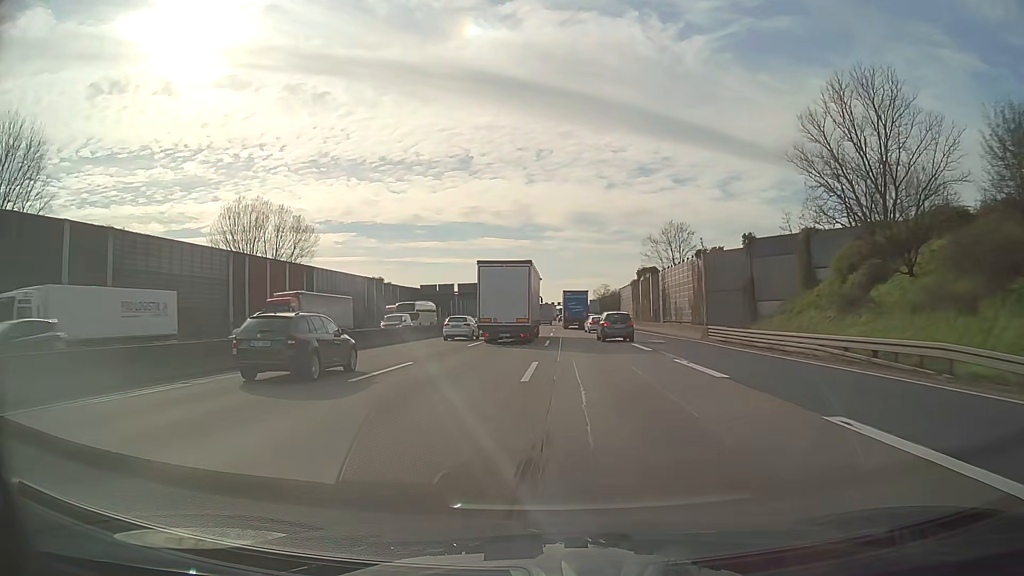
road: motorway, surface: asphalt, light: Day
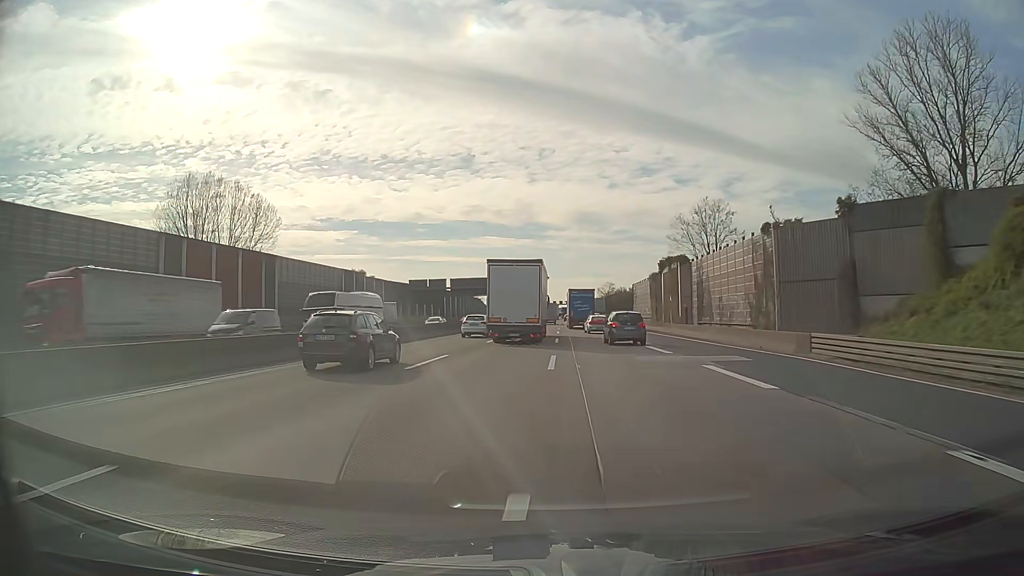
(0.0, +15.0) m; 0°
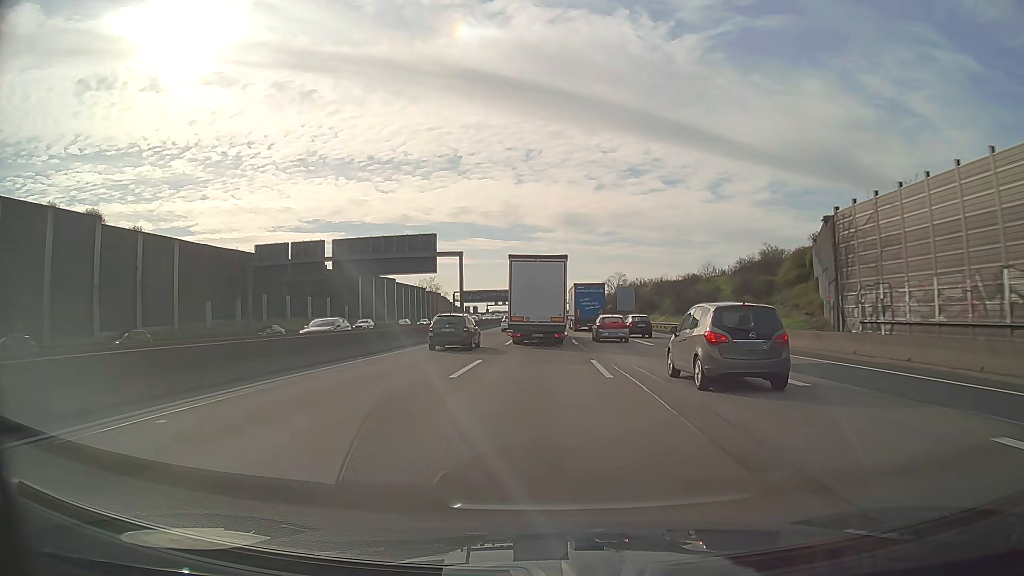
(+0.5, +74.4) m; +1°
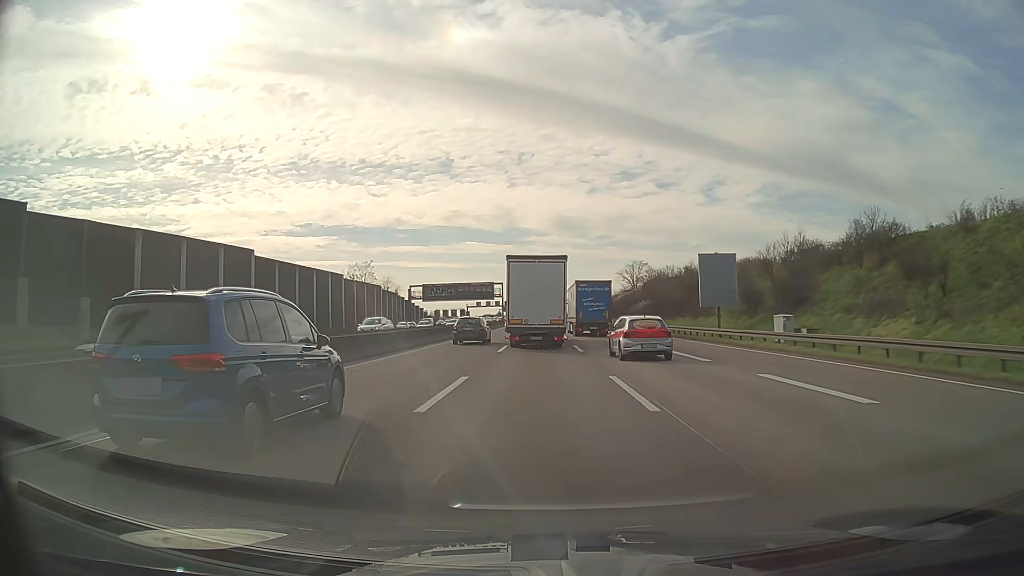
(+0.3, +59.2) m; 0°
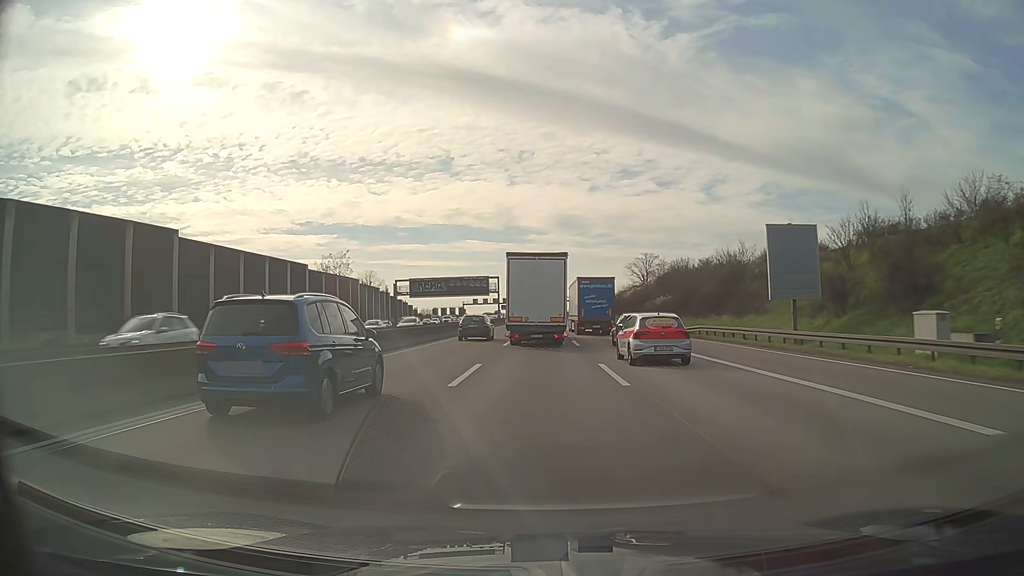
(0.0, +14.8) m; 0°
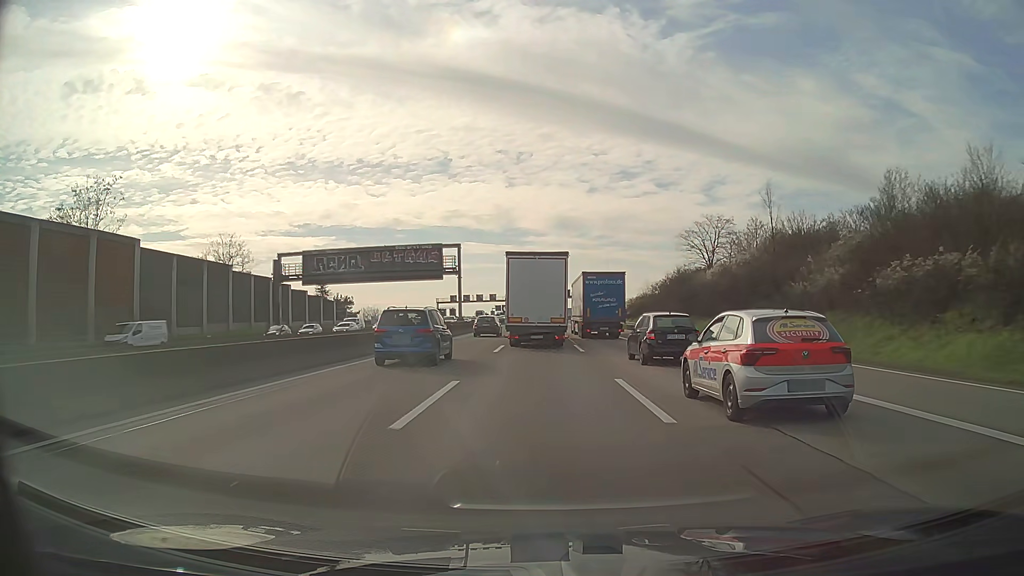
(-0.2, +58.9) m; 0°
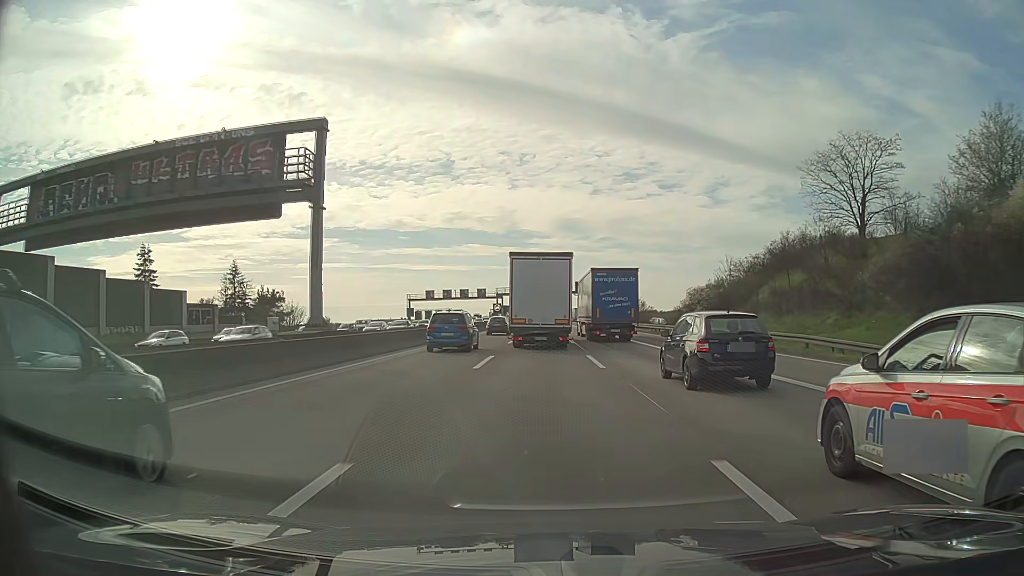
(-0.1, +44.2) m; 0°
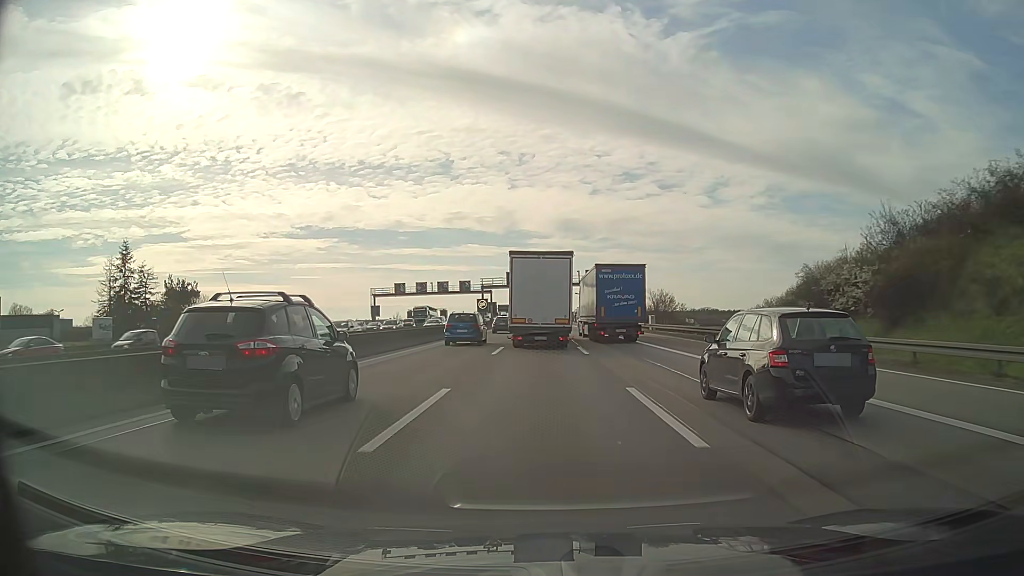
(0.0, +29.5) m; 0°
(0, +10) (0, +20) (0, +30) (0, +40) (0, +50) (0, +60) (0, +70) (0, +80) (0, +90) (0, +100) m
